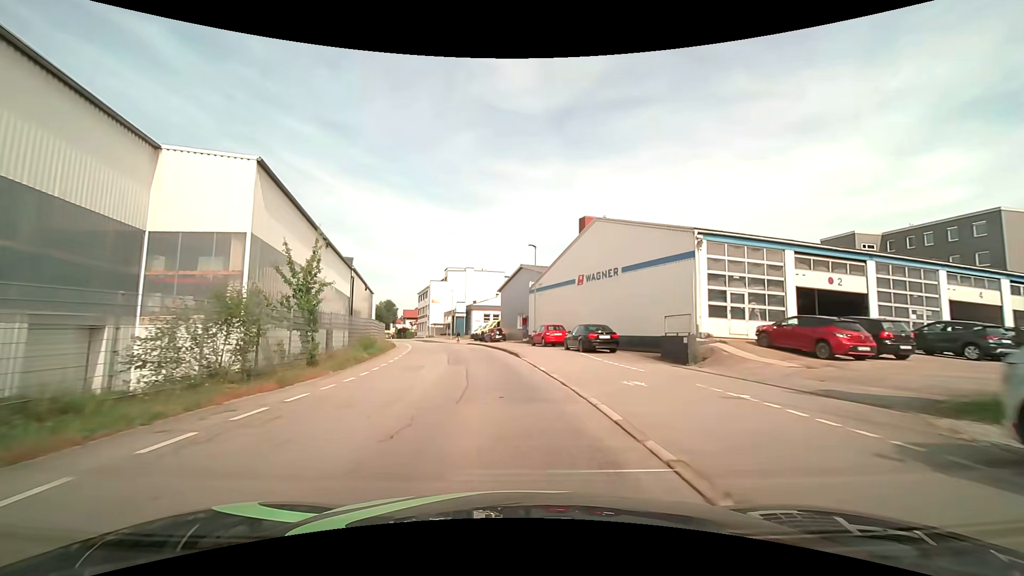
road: residential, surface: asphalt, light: Day
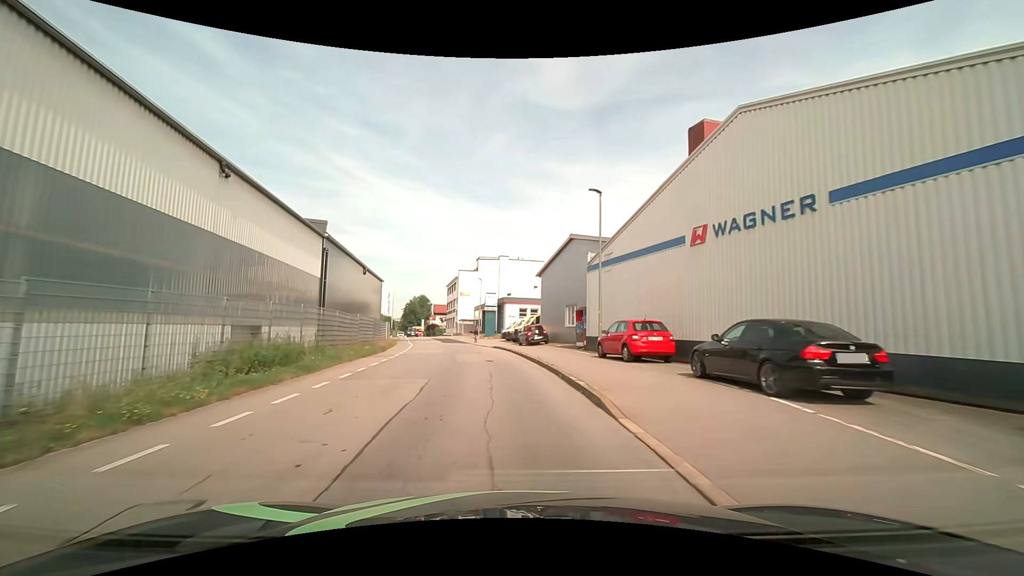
(-0.6, +15.2) m; -4°
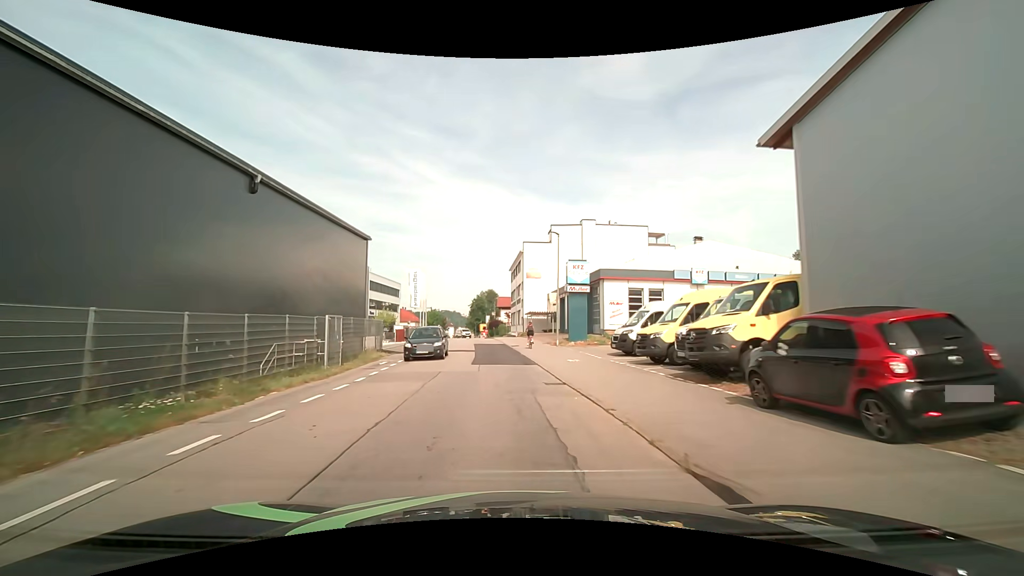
(-2.4, +30.3) m; -8°
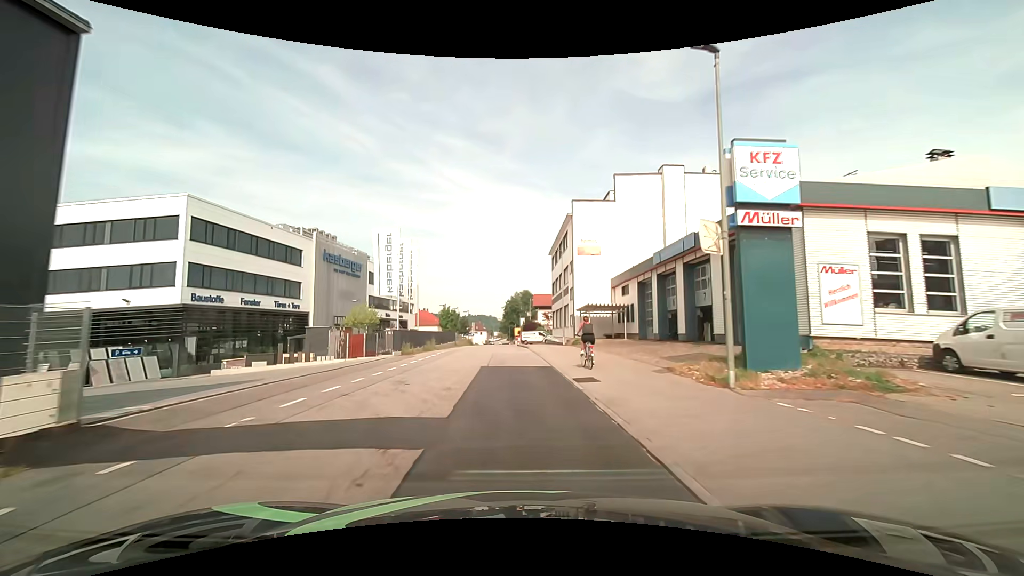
(-0.9, +23.1) m; -4°
(0, +10) (0, +20) (-1, +30) (-1, +40) (-1, +50) (-2, +60) (-2, +70) (-2, +80) (-3, +90) (-3, +100) m
